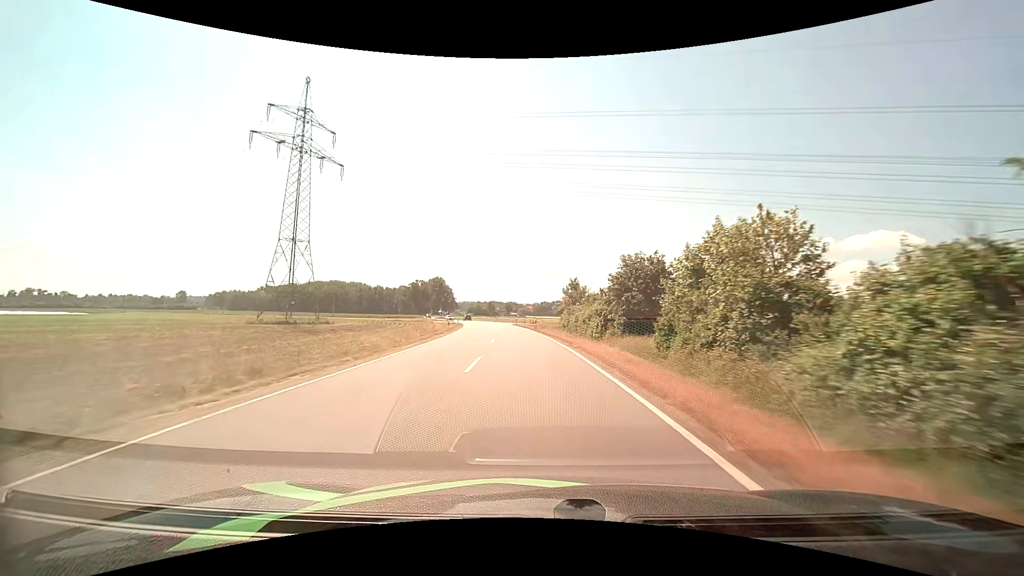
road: tertiary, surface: asphalt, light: Day
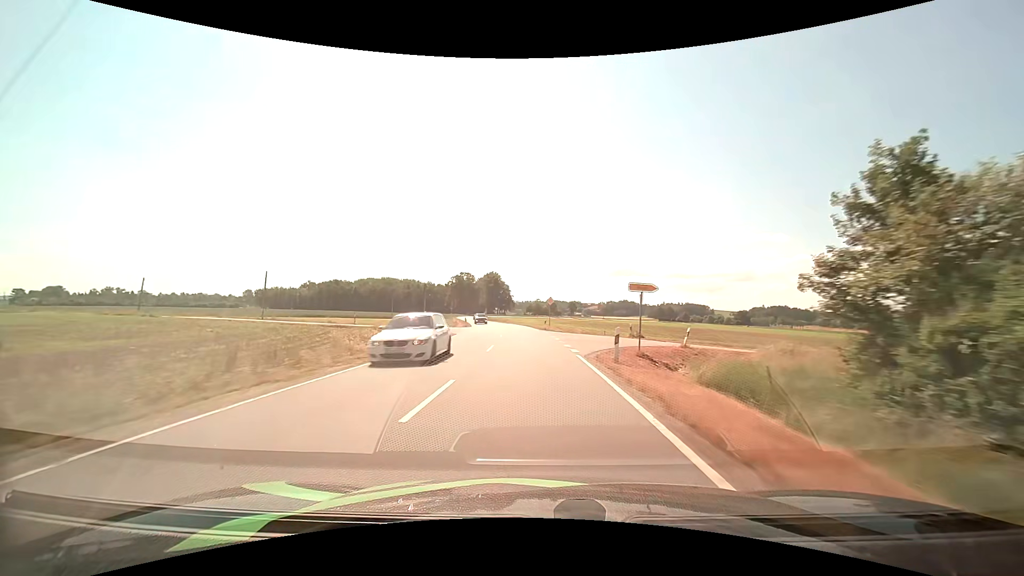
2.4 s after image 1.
(-3.4, +54.3) m; -7°
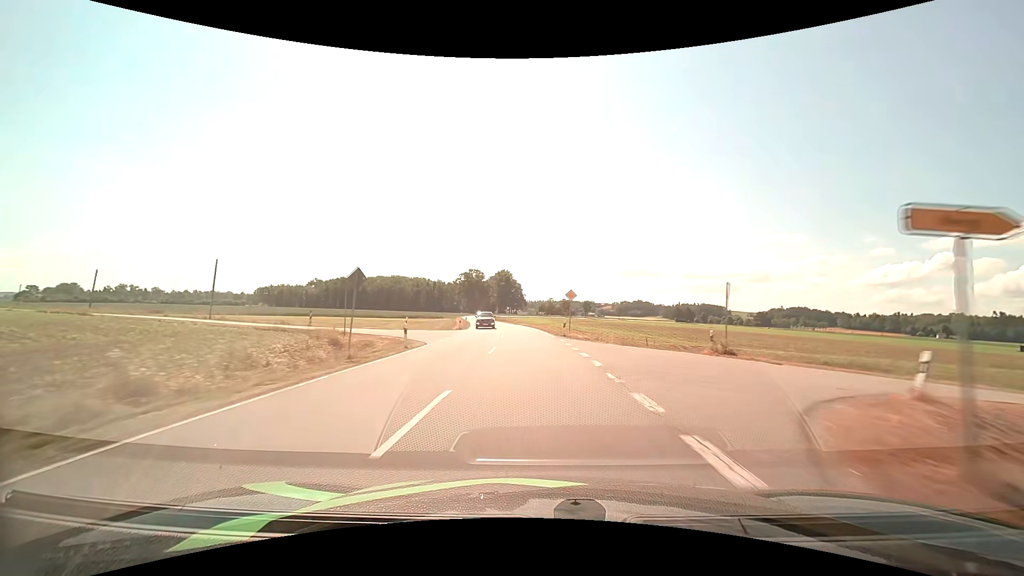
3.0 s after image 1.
(-0.2, +13.7) m; -2°
(0, +10) (0, +20) (-1, +30) (-1, +40) (-2, +50) (-3, +60) (-5, +70) (-6, +80) (-8, +90) (-9, +99) m
